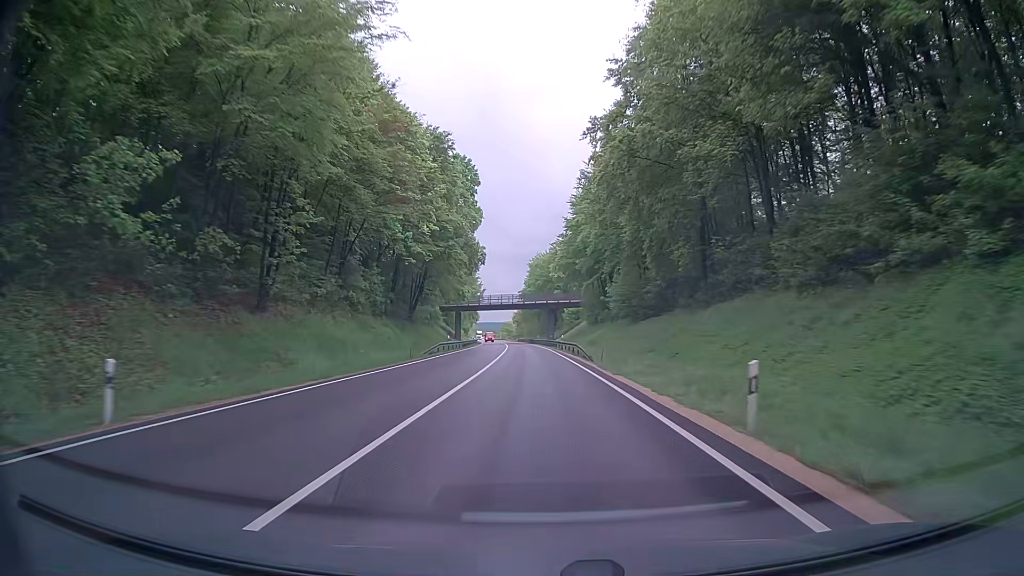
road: trunk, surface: asphalt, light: Day
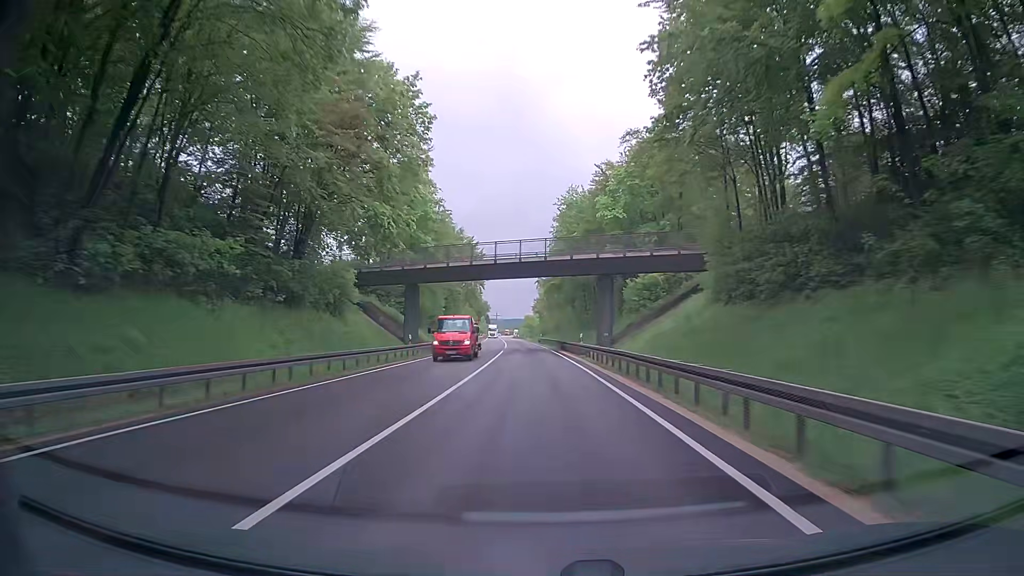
(-1.4, +64.1) m; -2°
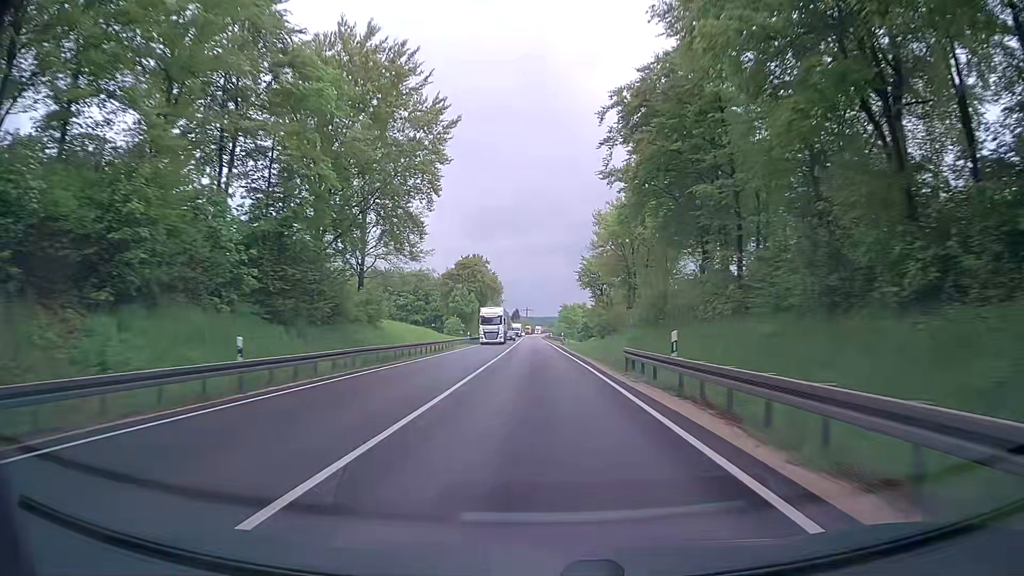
(-2.6, +80.0) m; -3°
